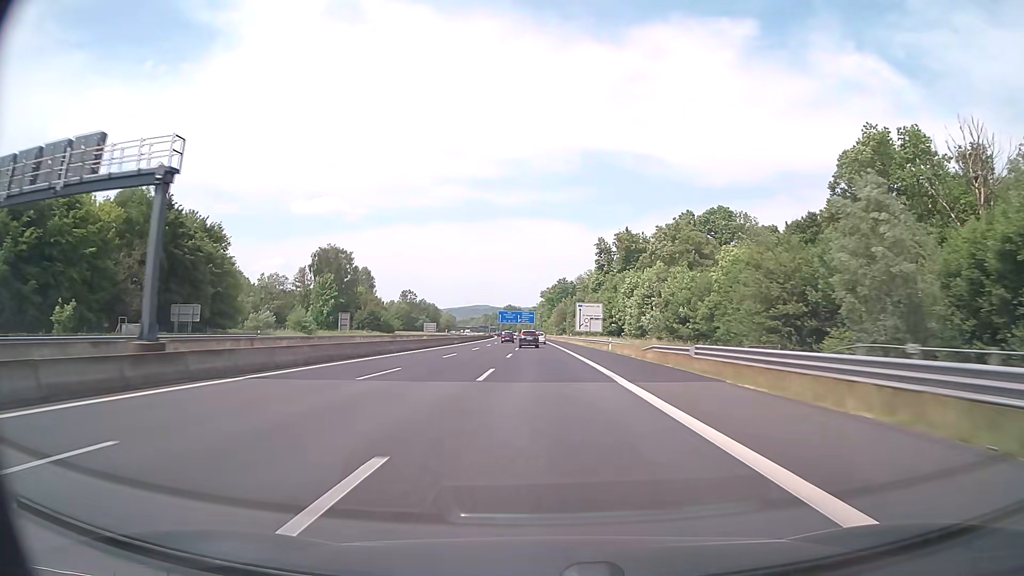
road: motorway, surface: asphalt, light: Day
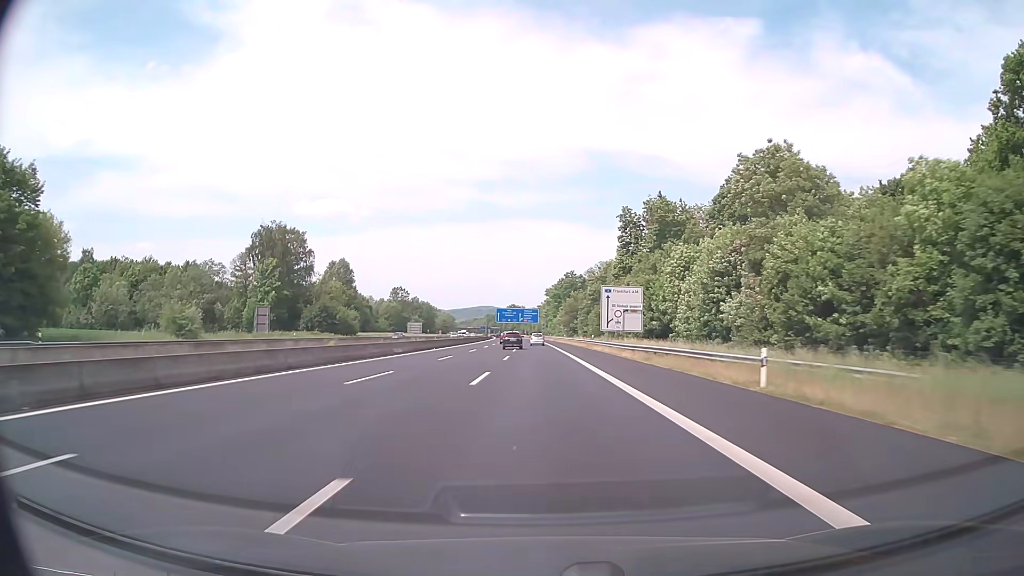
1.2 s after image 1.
(-0.1, +36.9) m; 0°
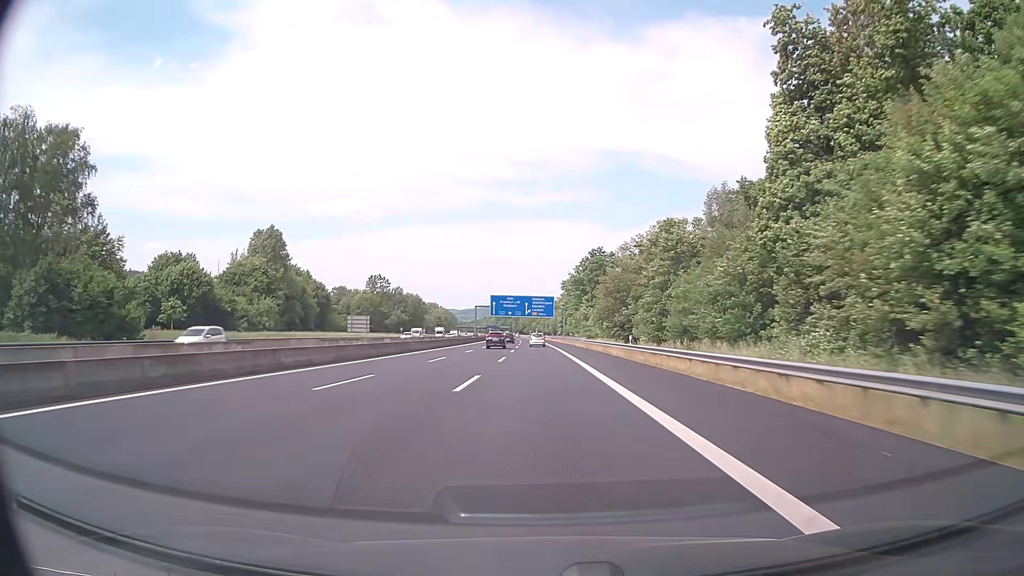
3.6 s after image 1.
(-0.9, +74.2) m; -1°
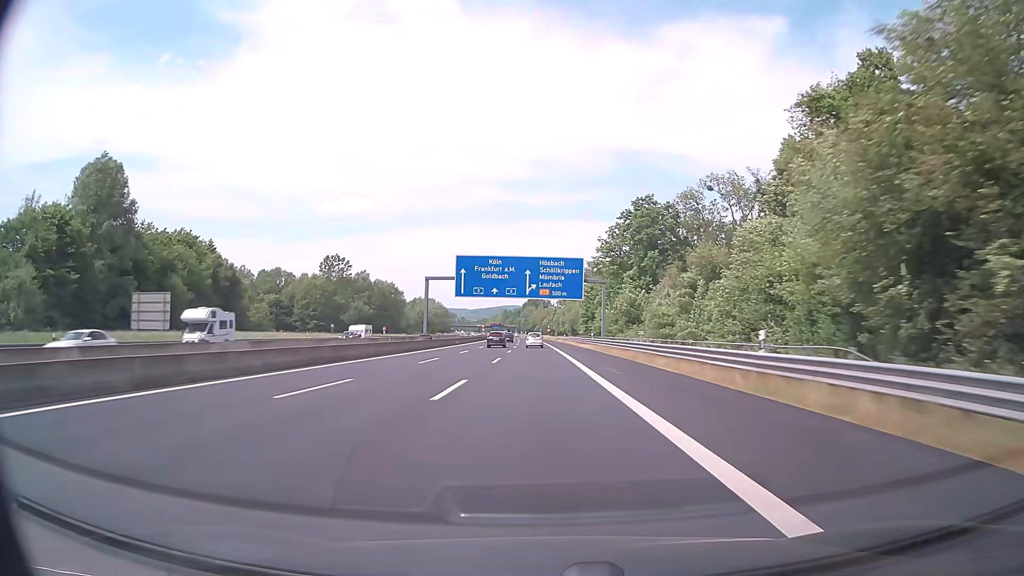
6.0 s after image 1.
(-0.6, +74.1) m; -1°
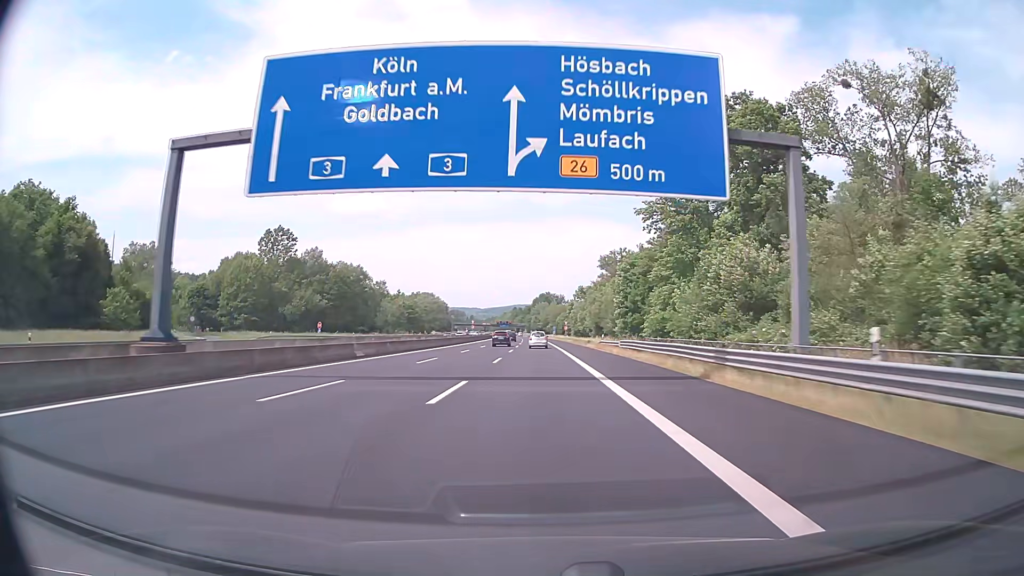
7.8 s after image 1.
(-0.6, +55.0) m; -1°
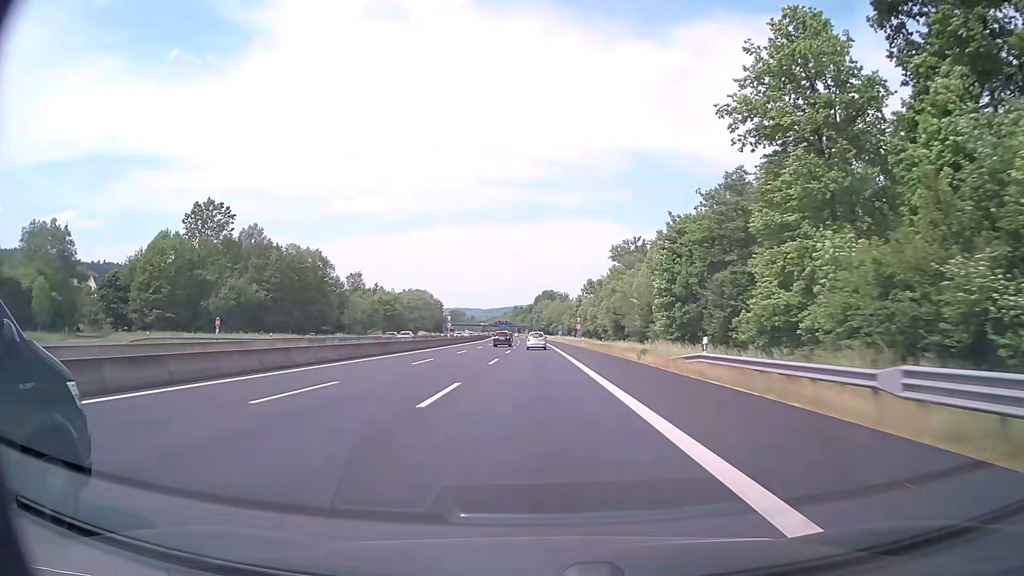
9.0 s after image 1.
(-0.1, +36.4) m; 0°
(0, +10) (0, +20) (0, +30) (0, +40) (0, +50) (0, +60) (0, +70) (-1, +80) (-1, +90) (-1, +100) m
